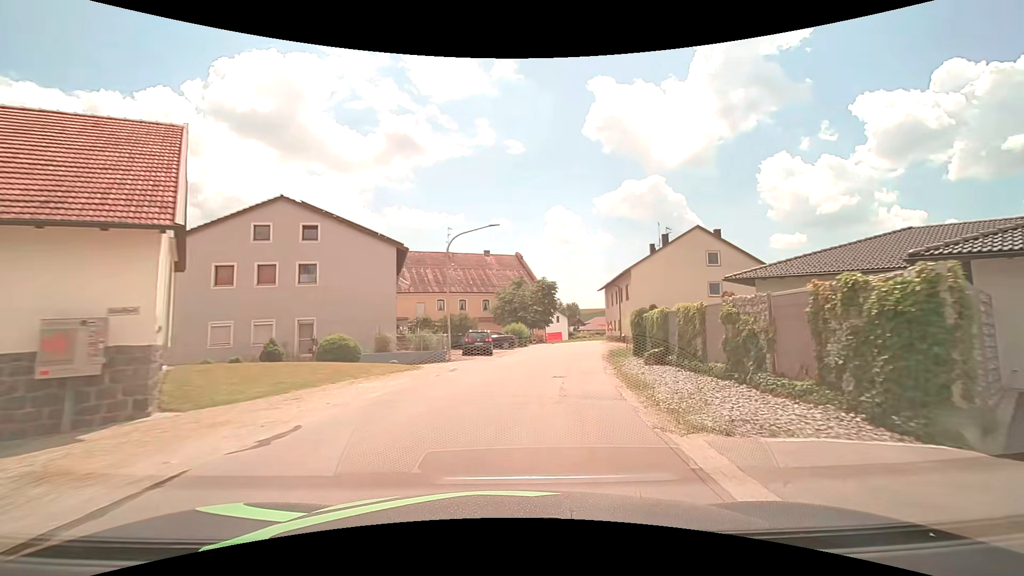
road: tertiary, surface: asphalt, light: Day
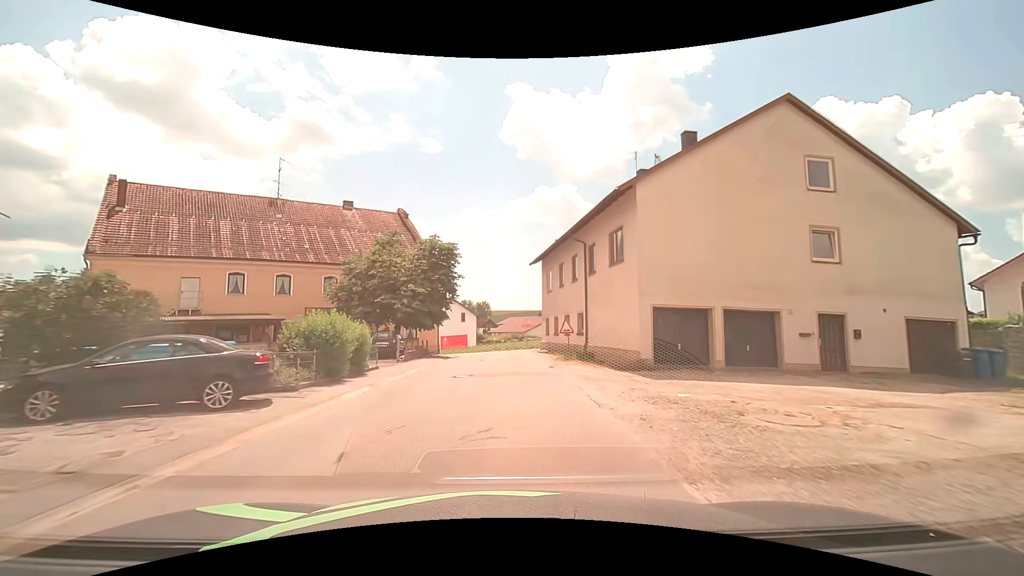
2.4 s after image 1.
(+3.5, +27.8) m; +10°
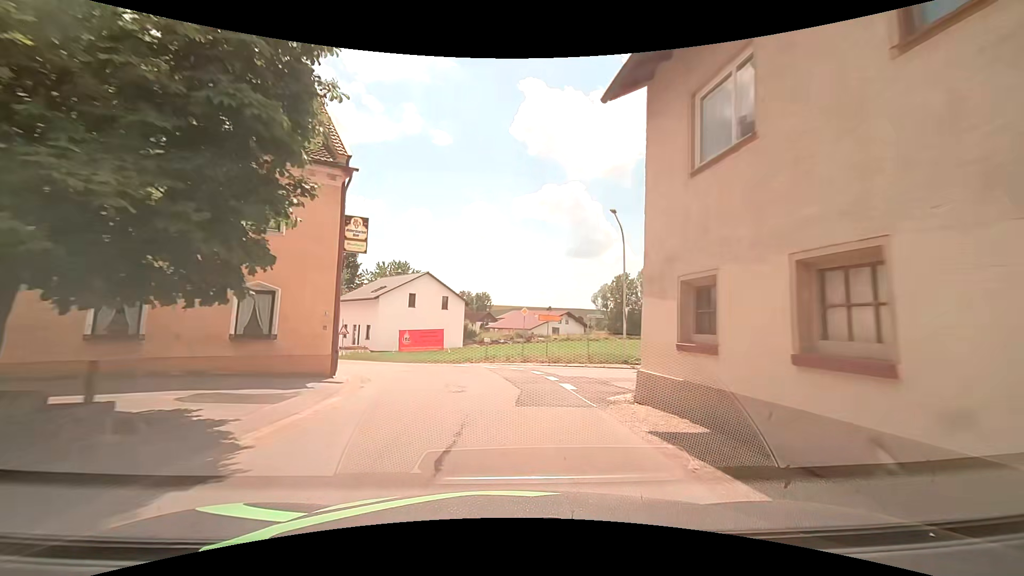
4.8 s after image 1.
(+0.1, +25.7) m; 0°
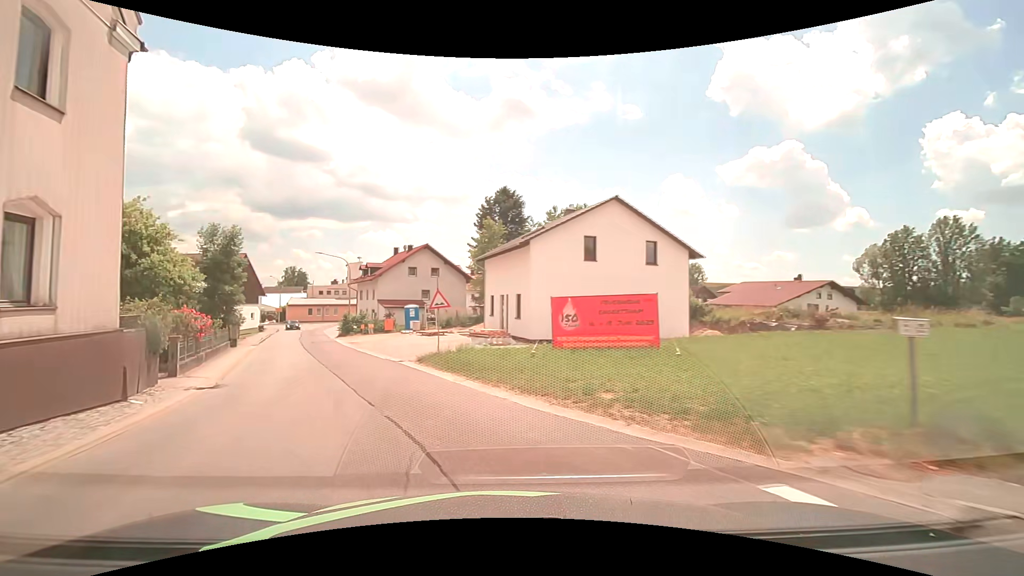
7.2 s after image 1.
(-2.3, +23.2) m; -20°
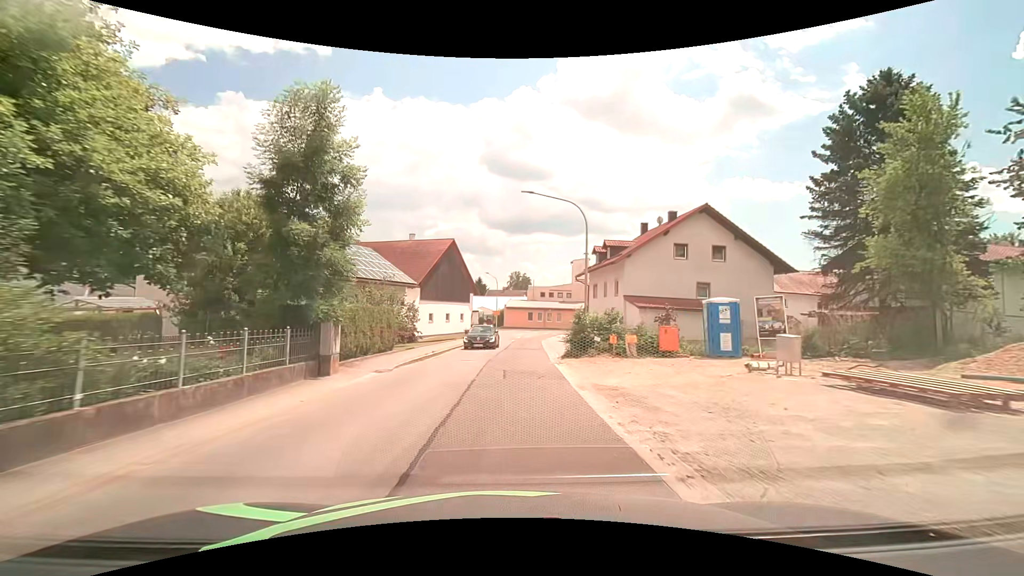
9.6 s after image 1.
(-7.8, +23.3) m; -27°
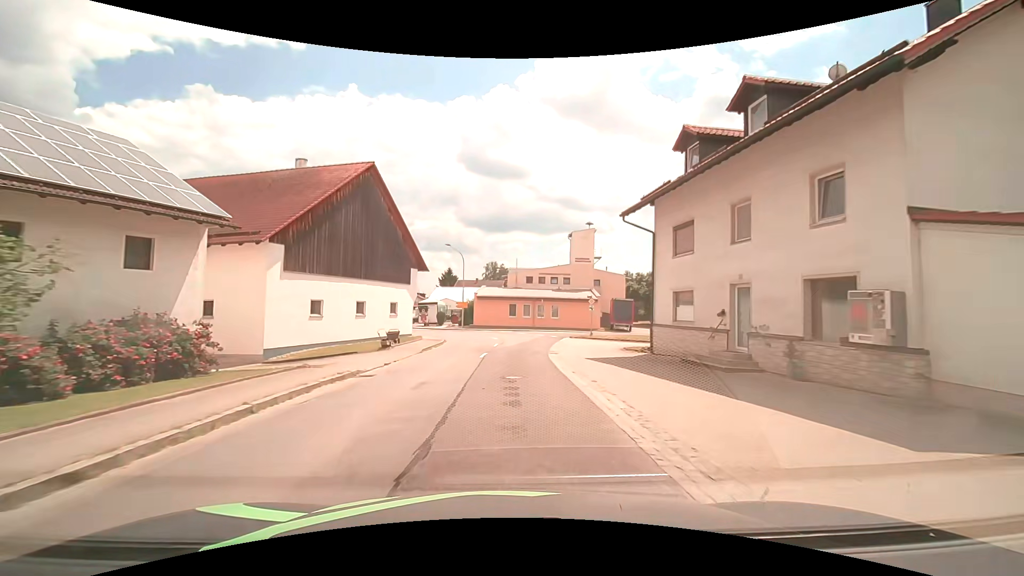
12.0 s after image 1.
(+0.8, +27.8) m; +3°
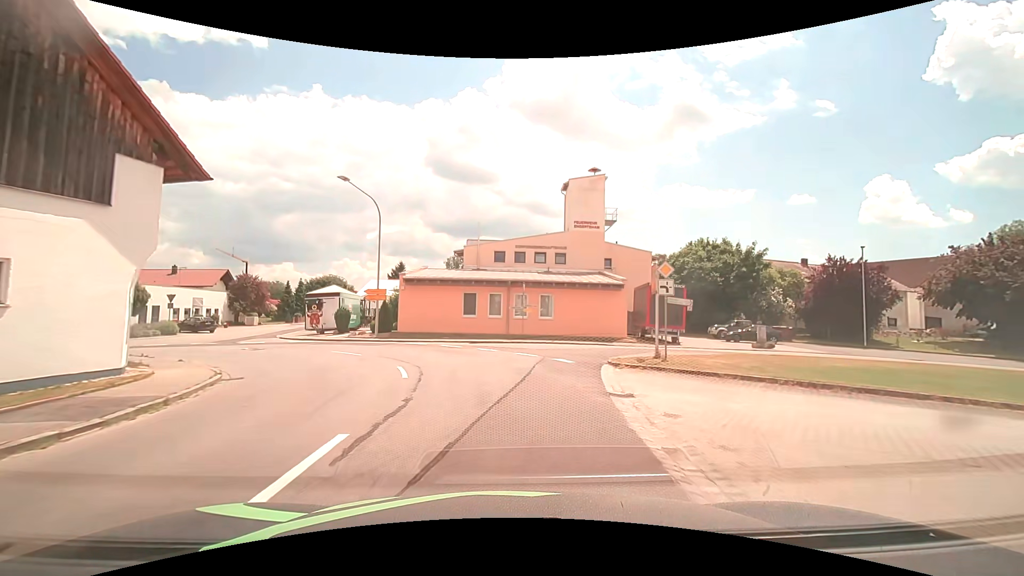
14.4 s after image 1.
(+1.0, +25.8) m; +4°
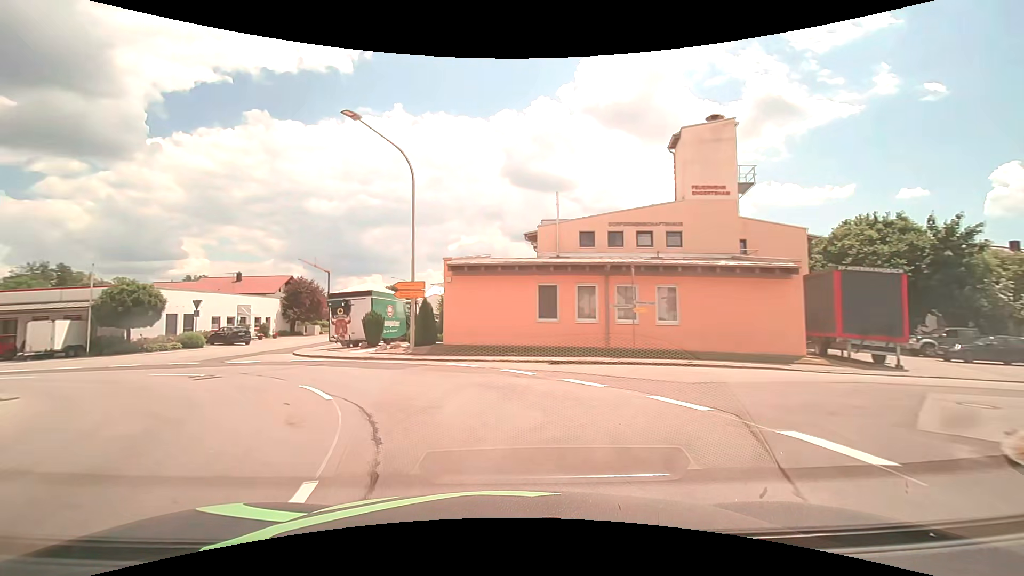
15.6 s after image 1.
(-0.4, +10.8) m; -9°
(-2, +10) (-7, +18) (-16, +23) (-26, +25) (-36, +26) (-46, +26) (-56, +27) (-65, +28) (-75, +29) (-85, +31) m
